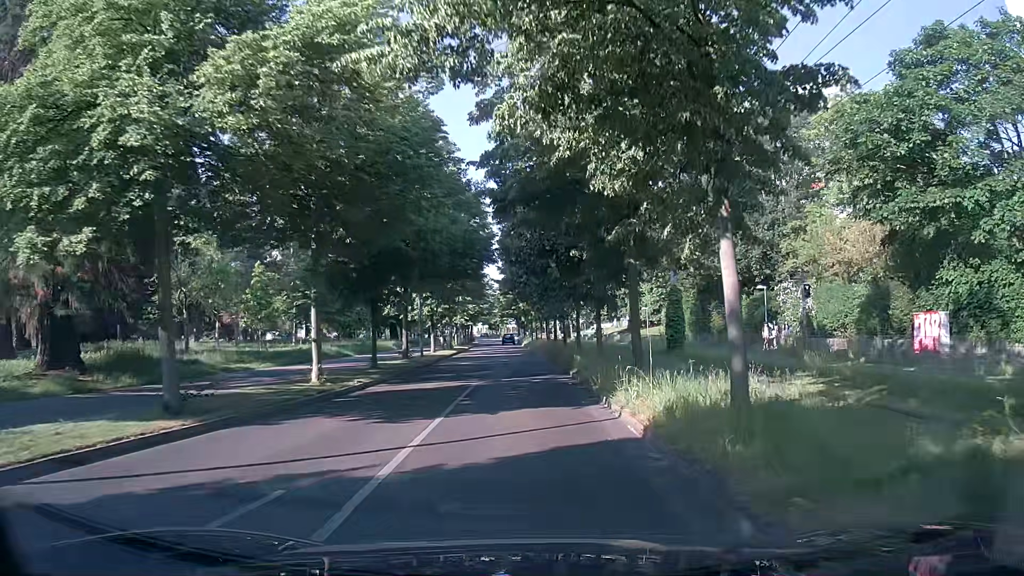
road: residential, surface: asphalt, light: Day
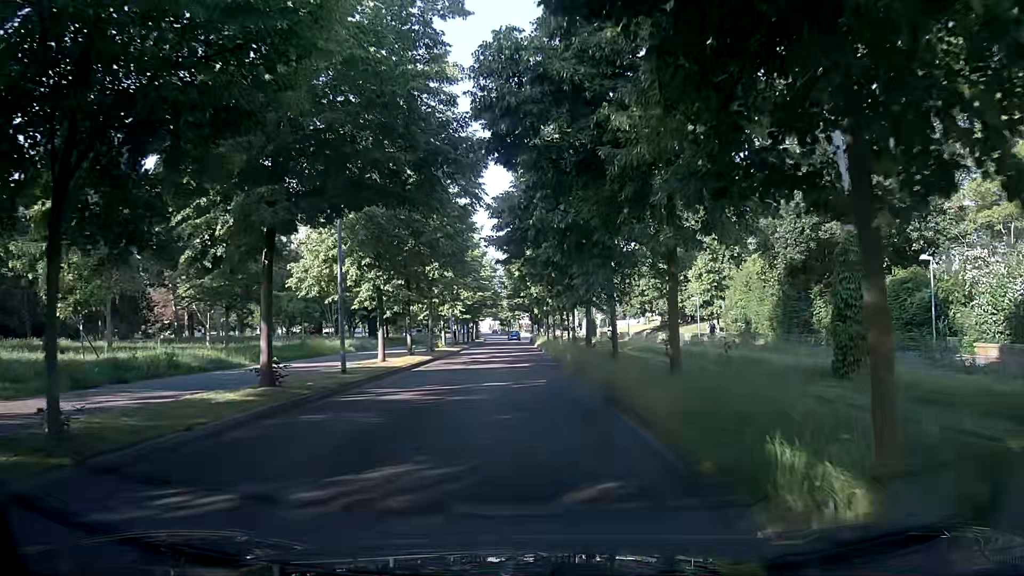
(-0.3, +17.4) m; -1°
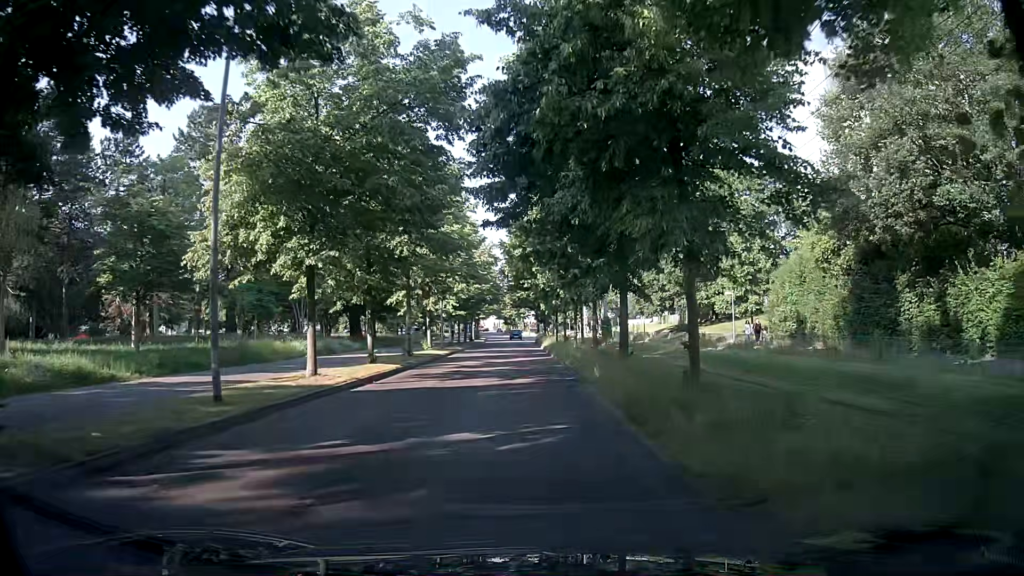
(-0.2, +8.6) m; -1°
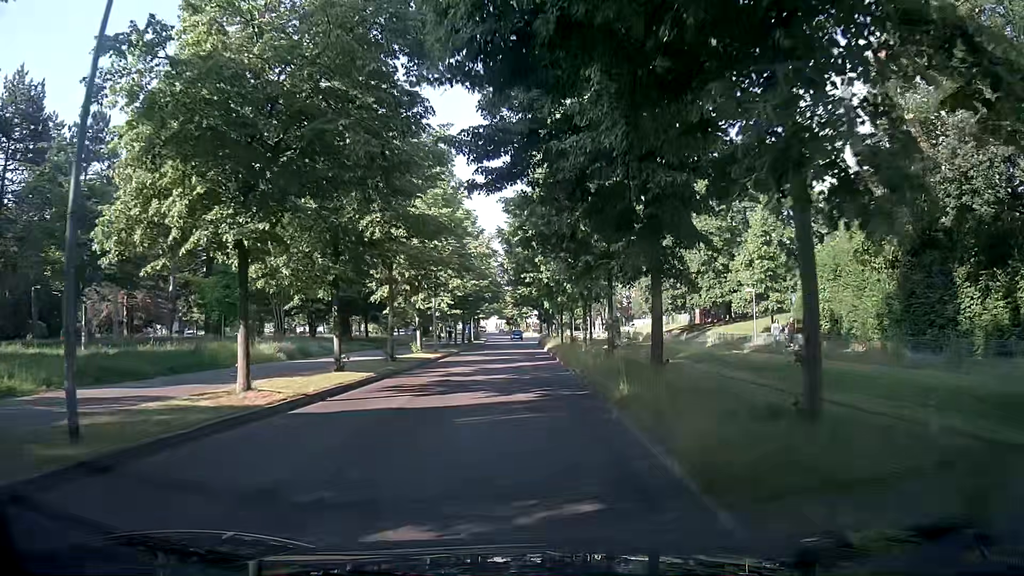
(-0.1, +4.3) m; -2°
